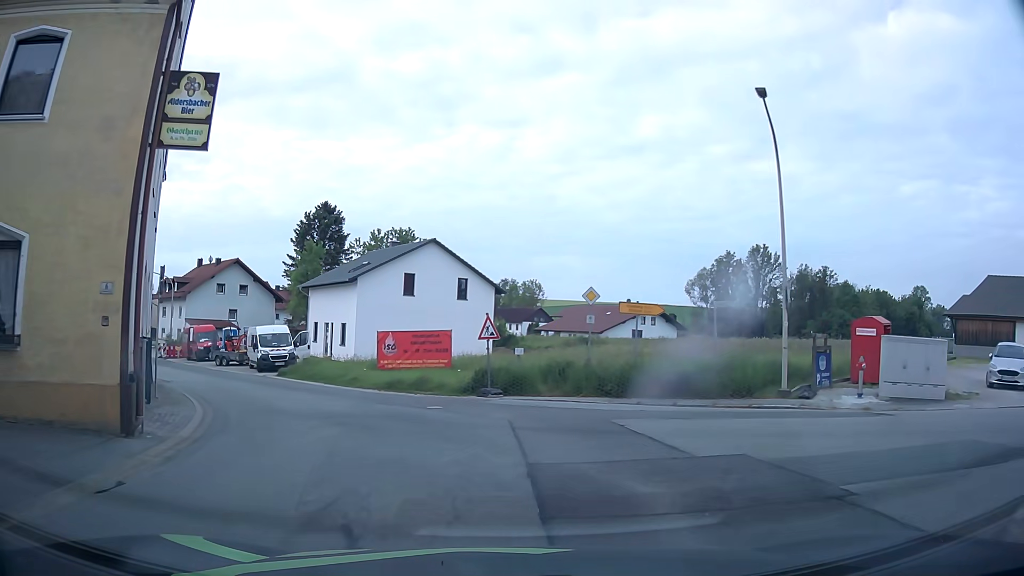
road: tertiary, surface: asphalt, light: Day
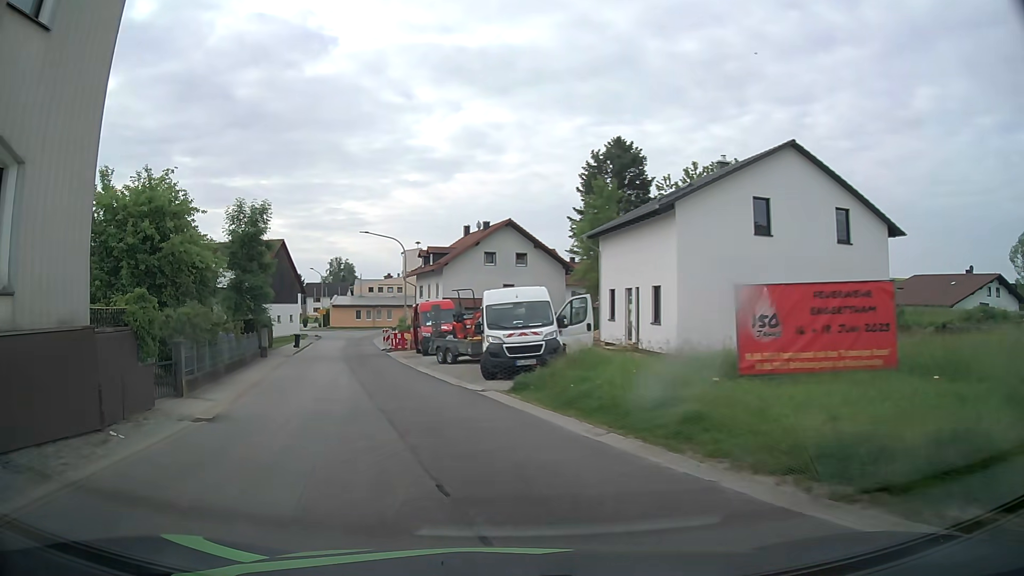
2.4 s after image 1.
(-3.8, +17.7) m; -26°
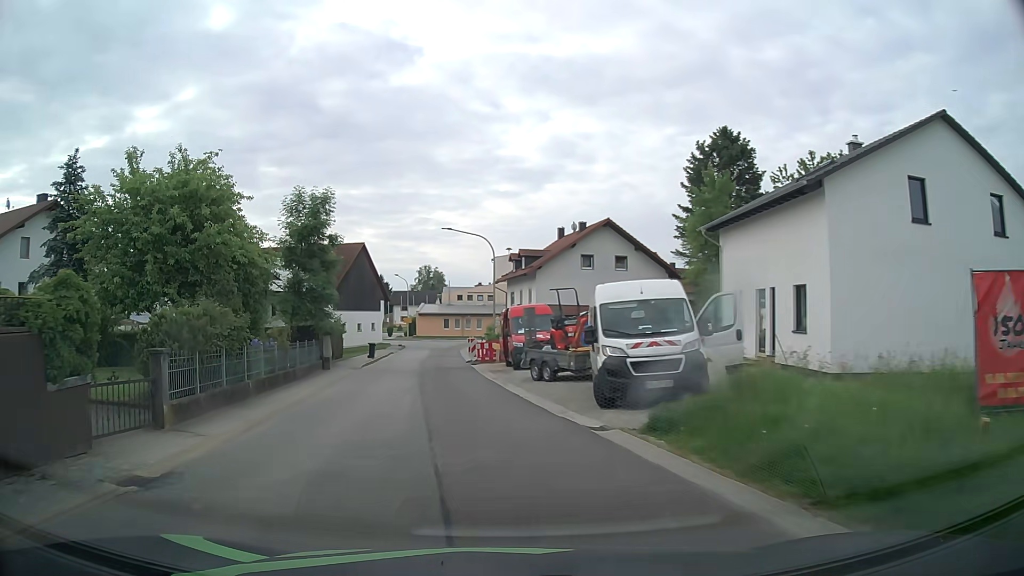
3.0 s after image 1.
(-0.4, +5.2) m; -8°
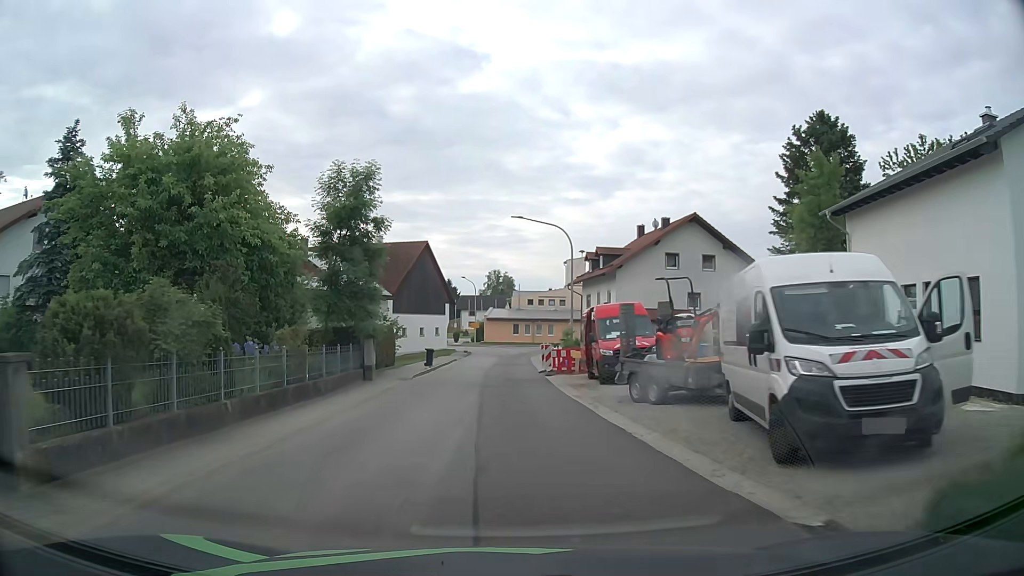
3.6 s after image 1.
(-0.4, +5.6) m; -6°
(0, +10) (-1, +20) (-1, +30) (0, +40) (0, +50) (+1, +60) (+2, +70) (+1, +80) (-4, +89) (-12, +94) m
